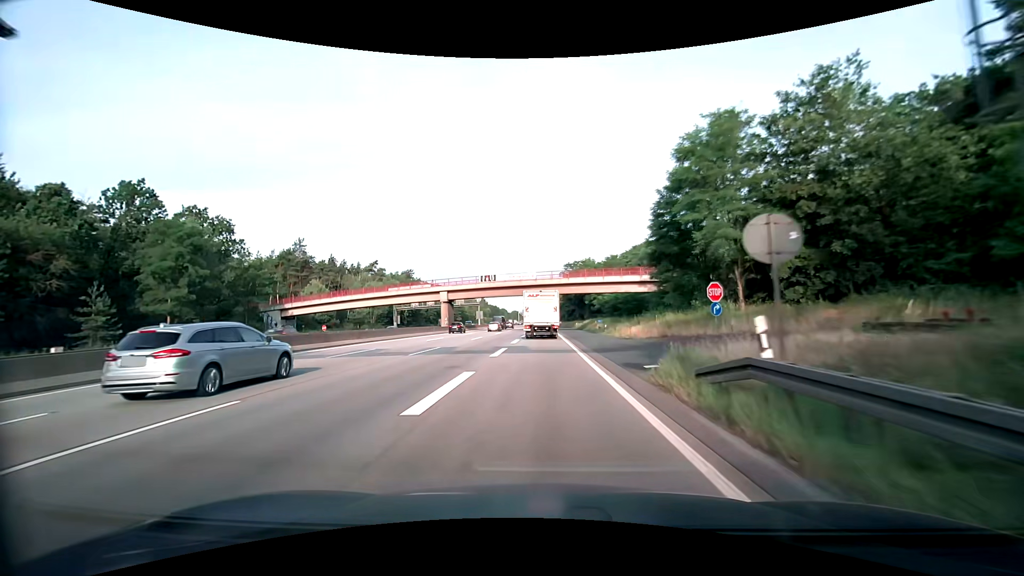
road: motorway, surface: asphalt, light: Day
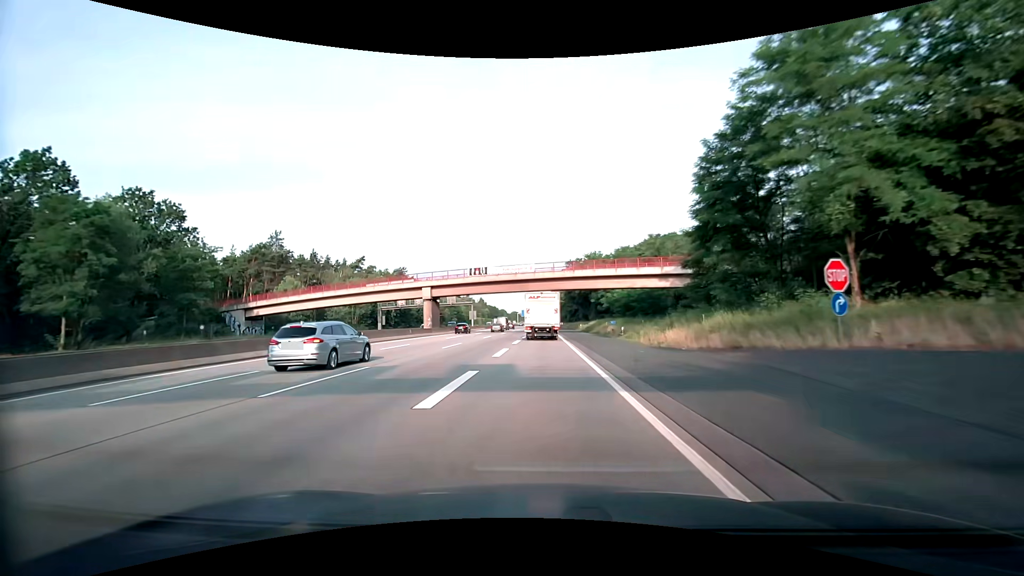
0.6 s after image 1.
(0.0, +11.3) m; 0°
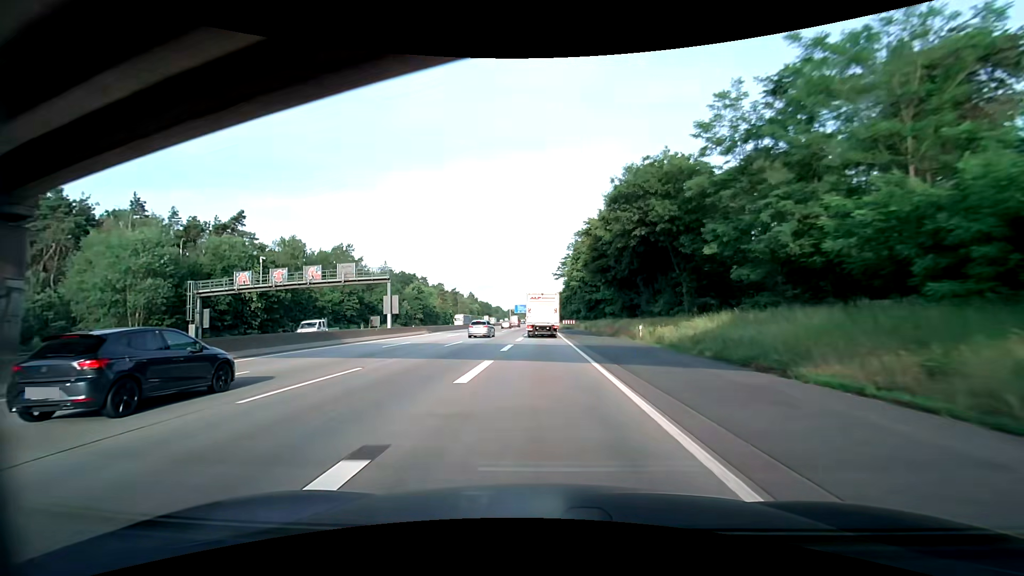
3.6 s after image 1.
(-0.1, +56.9) m; 0°
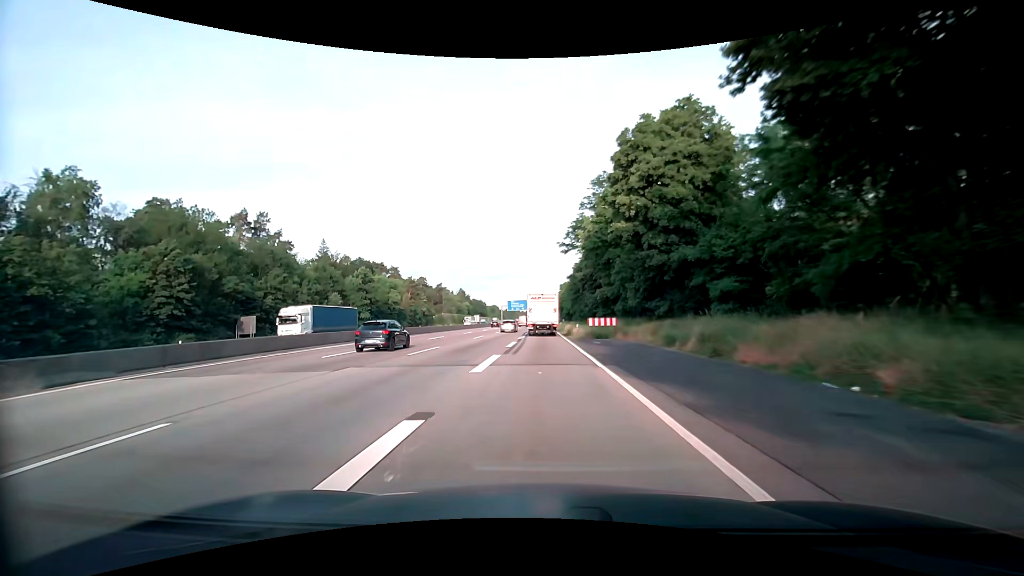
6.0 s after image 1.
(-0.2, +46.2) m; 0°
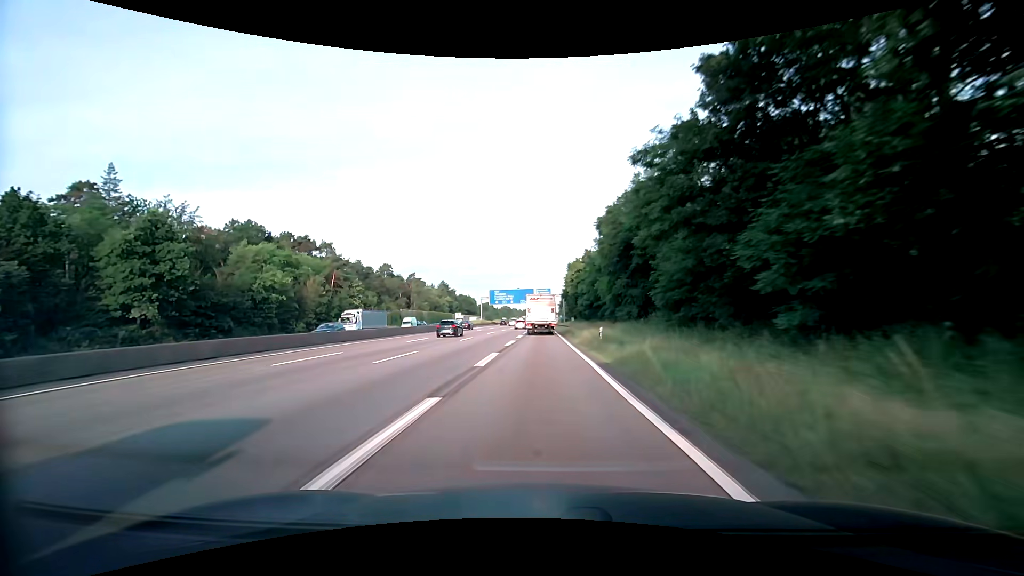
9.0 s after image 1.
(+0.1, +58.5) m; 0°
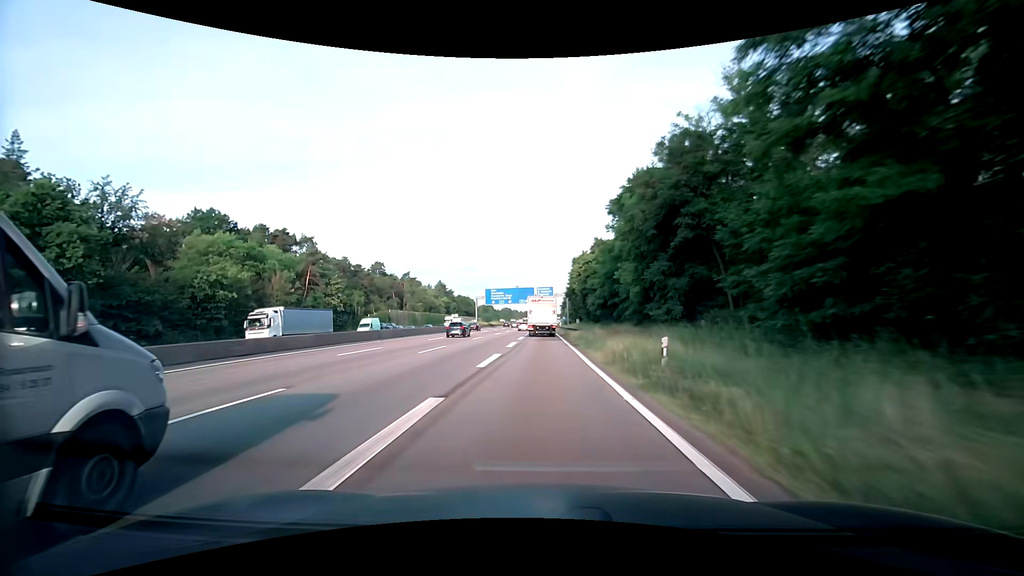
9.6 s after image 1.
(0.0, +11.8) m; 0°
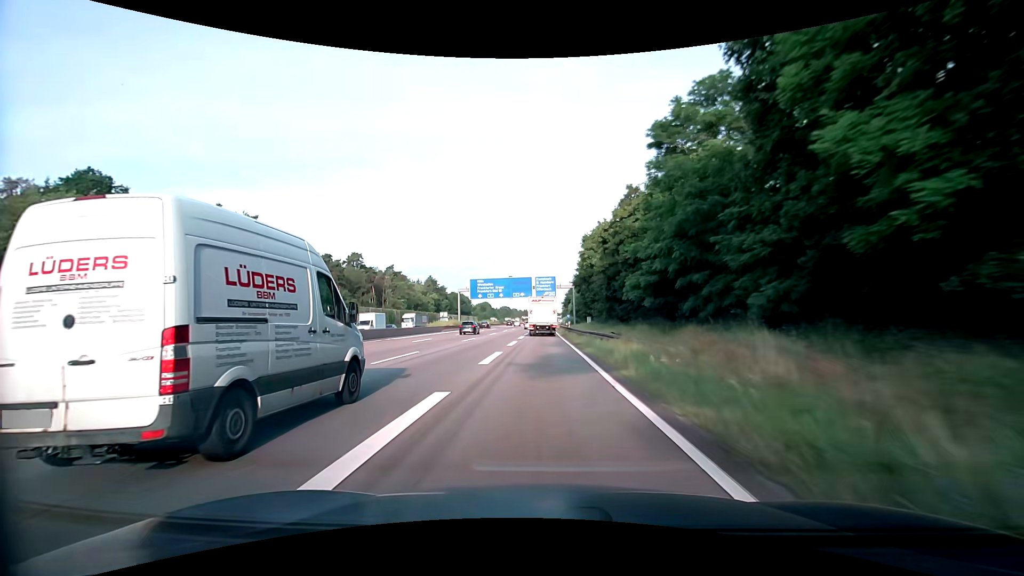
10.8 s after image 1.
(0.0, +23.7) m; 0°
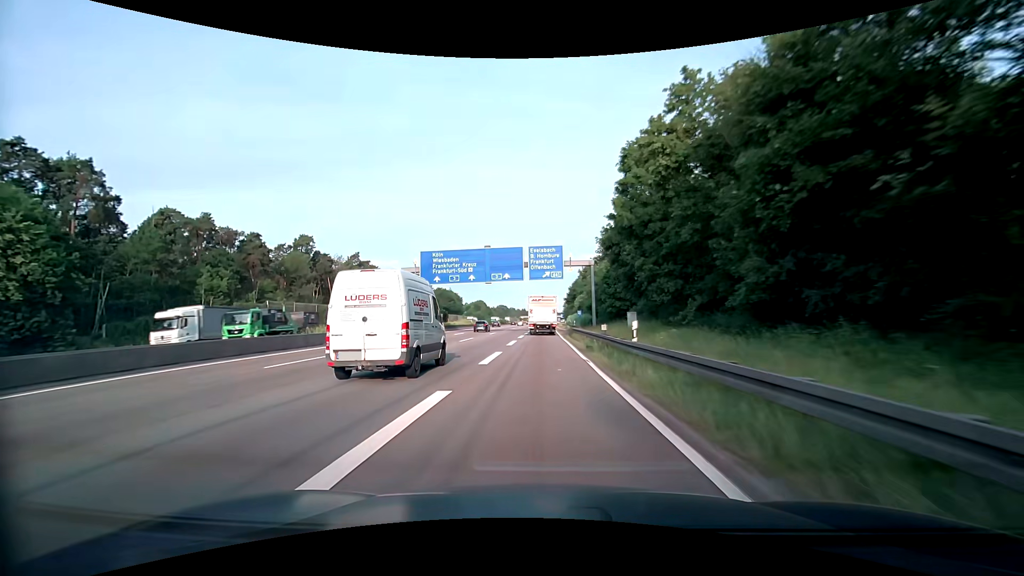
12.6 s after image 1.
(0.0, +35.9) m; 0°
(0, +10) (0, +20) (0, +30) (0, +40) (0, +50) (0, +60) (0, +70) (0, +80) (0, +90) (0, +100) m
